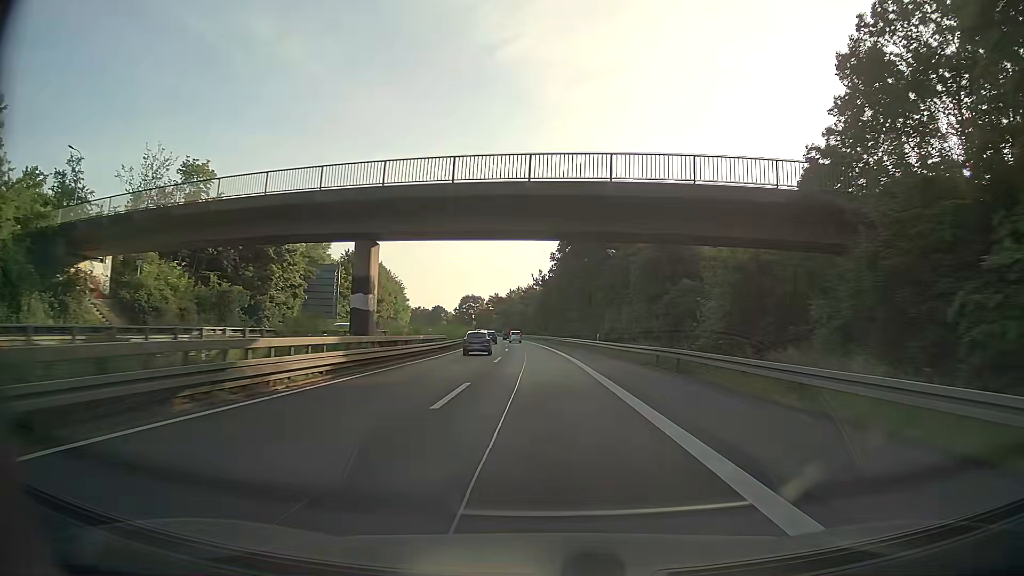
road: trunk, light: Day
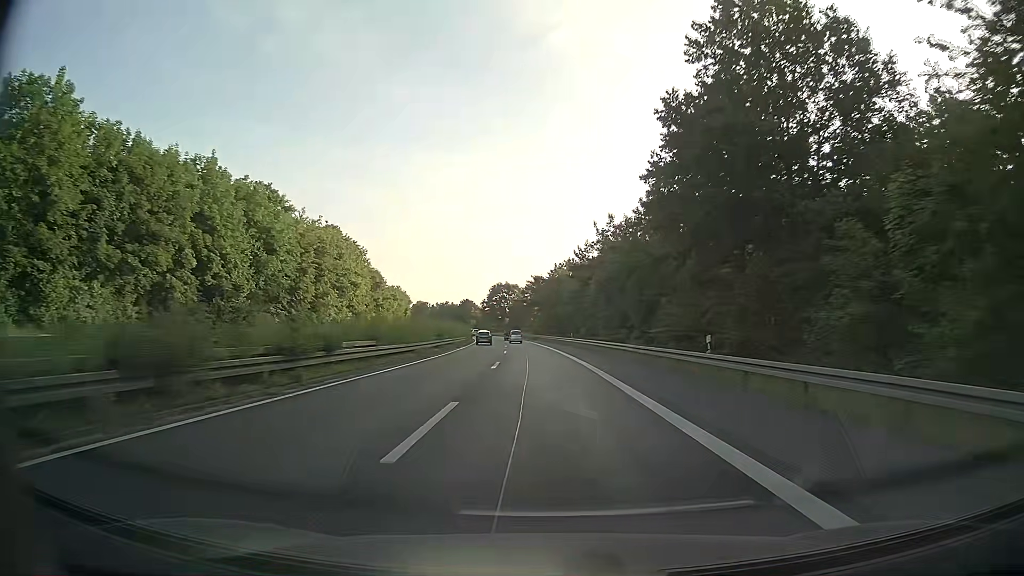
(-2.9, +79.9) m; -4°
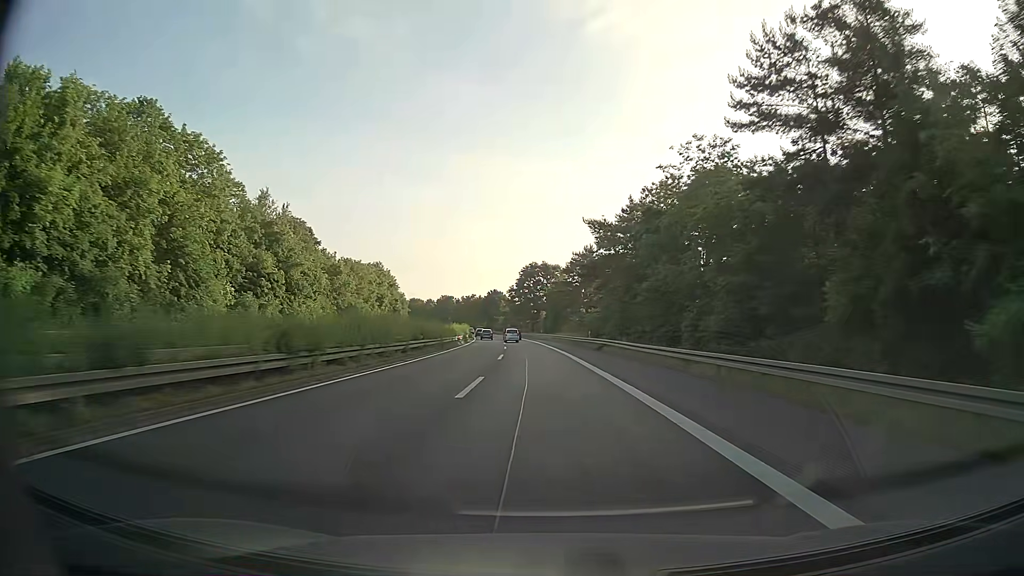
(-2.1, +65.5) m; -4°
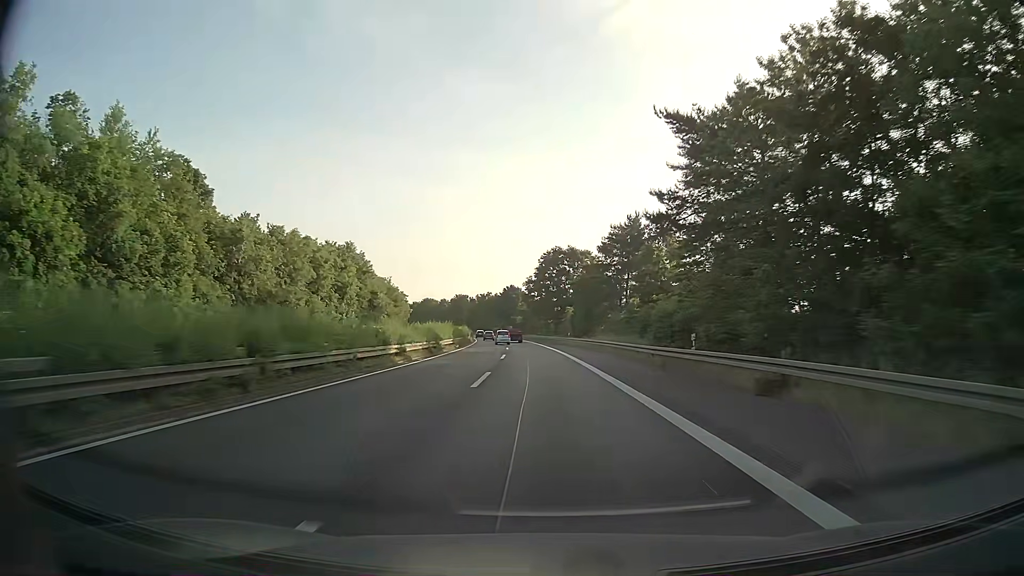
(-0.5, +33.1) m; -2°
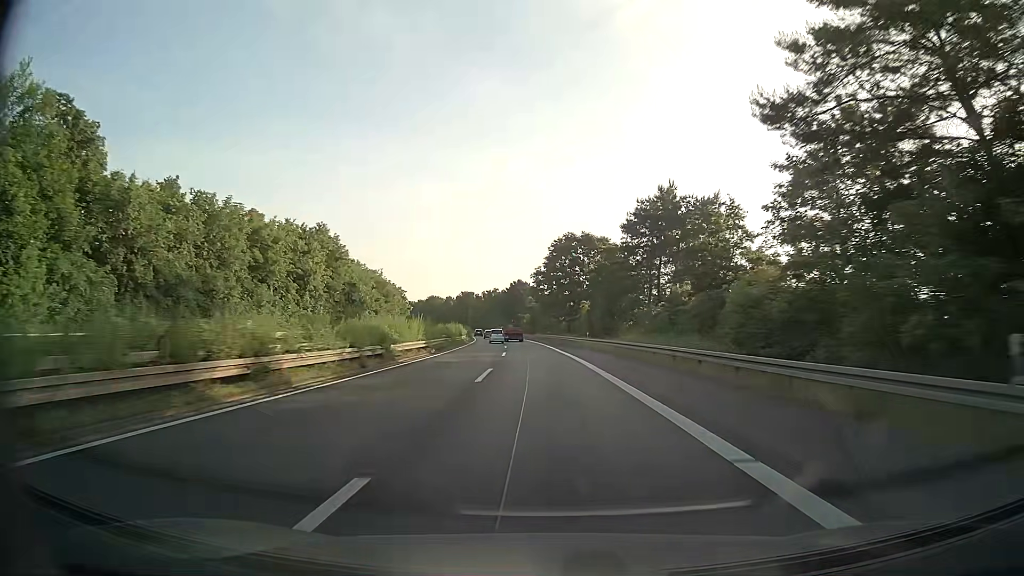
(-0.2, +16.6) m; -1°
